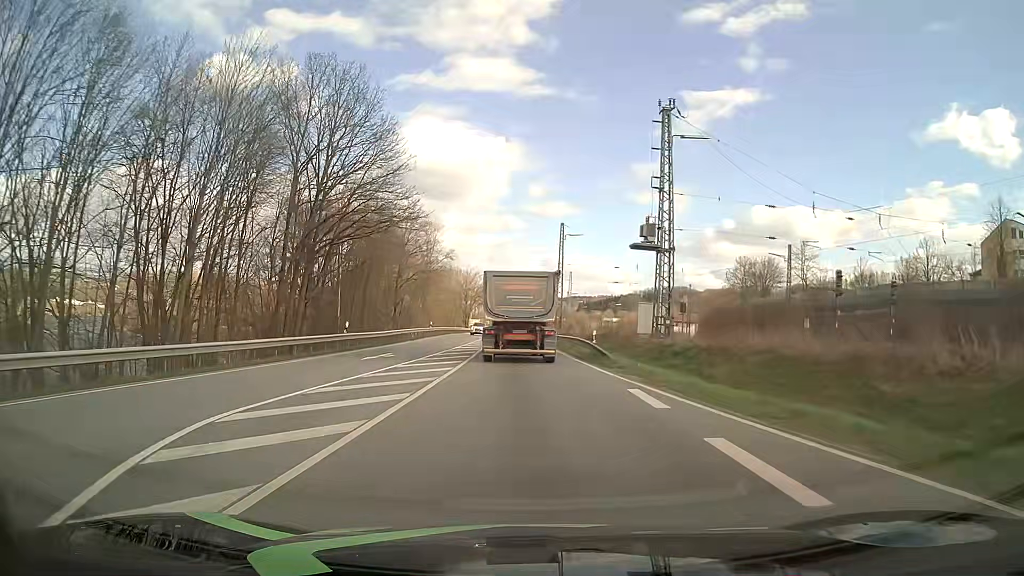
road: primary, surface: asphalt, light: Day
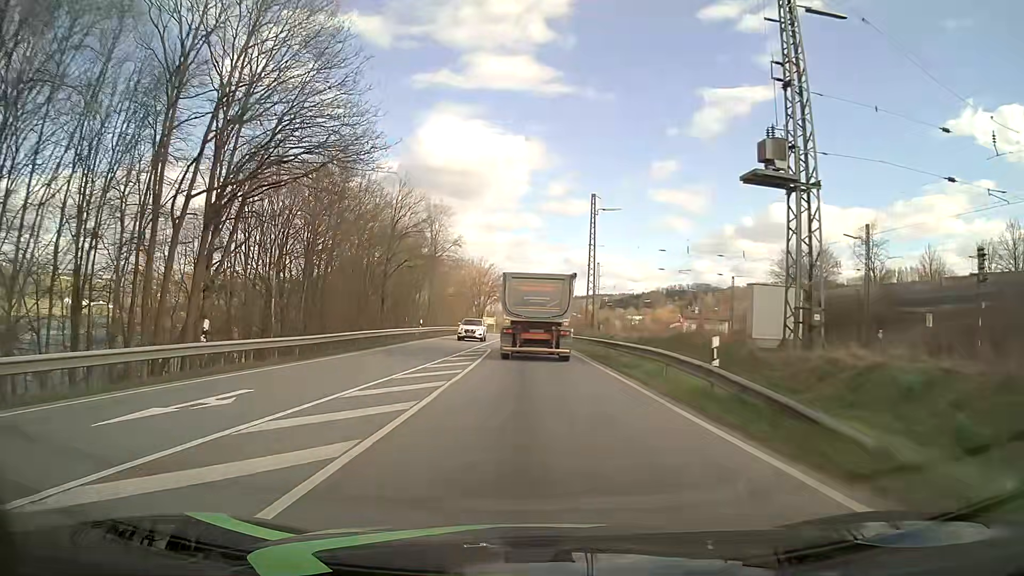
(-0.3, +16.9) m; -2°
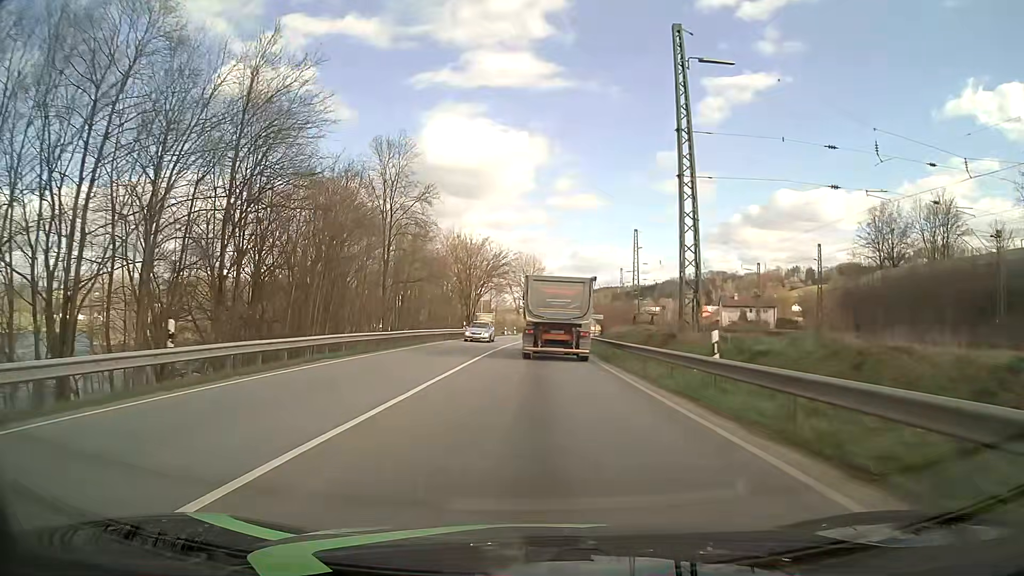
(-0.4, +36.0) m; -1°
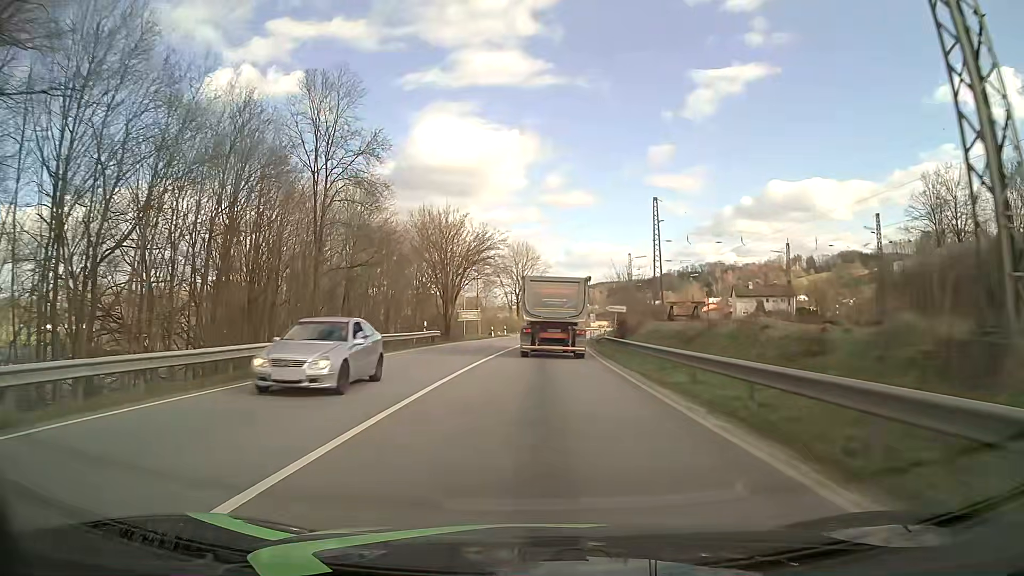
(0.0, +18.6) m; 0°
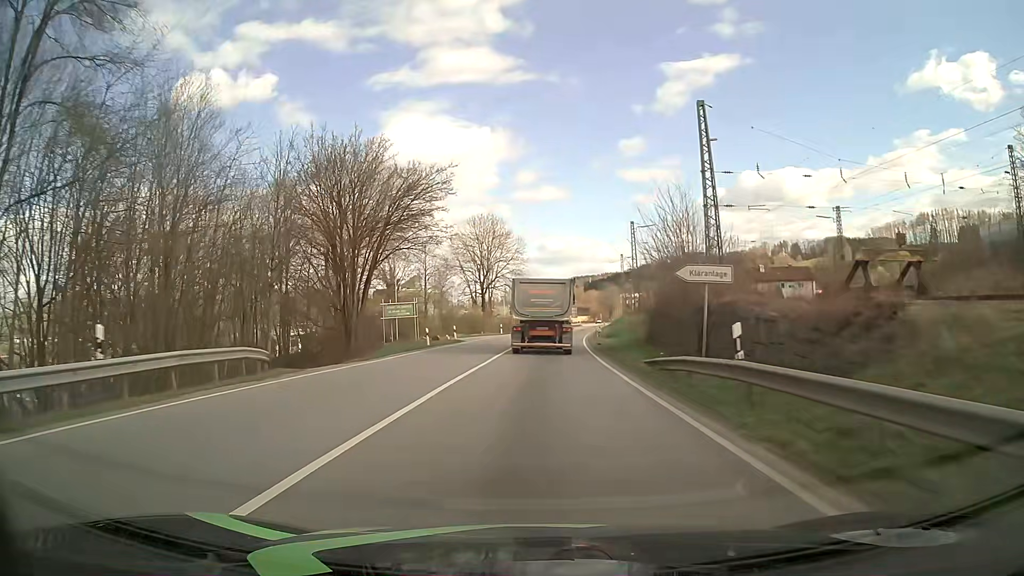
(+0.5, +28.7) m; +2°
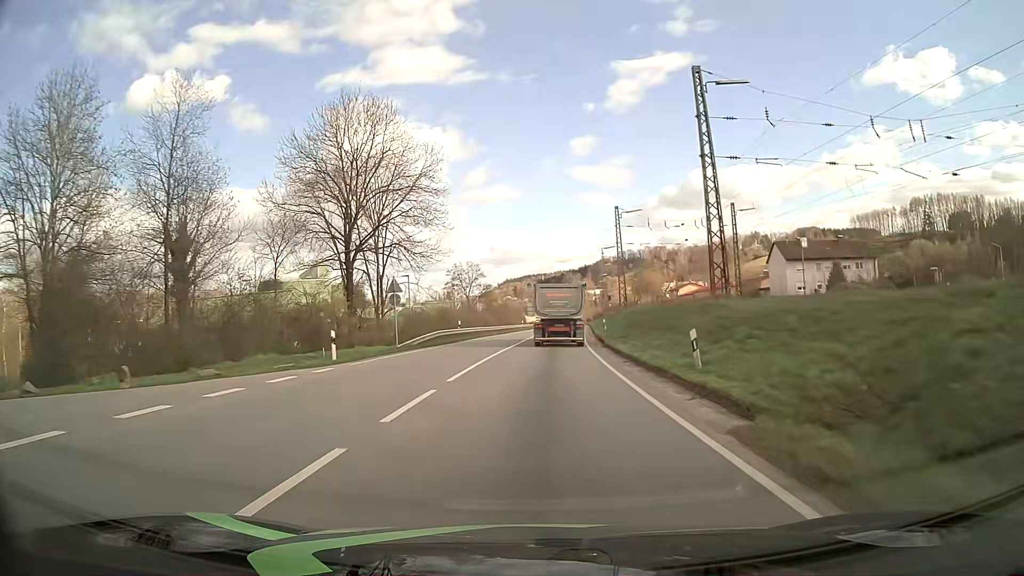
(+1.6, +49.0) m; +4°
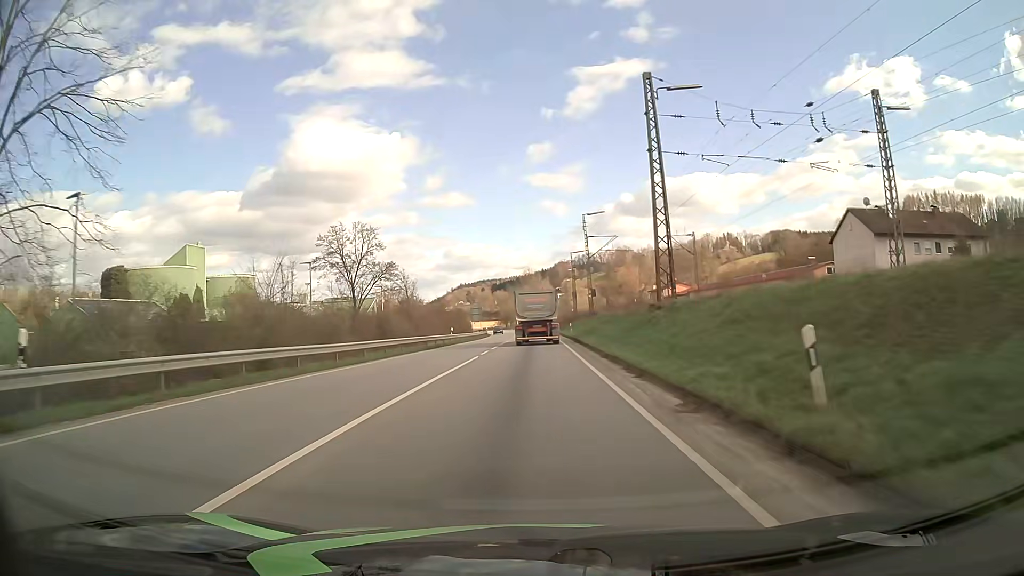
(+1.5, +40.3) m; +4°
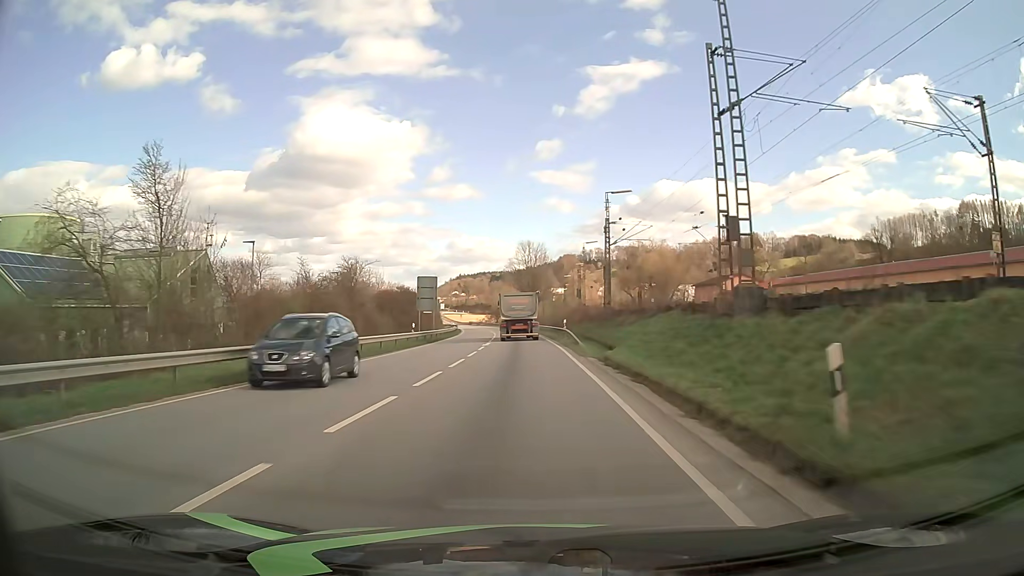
(+0.6, +51.6) m; 0°
